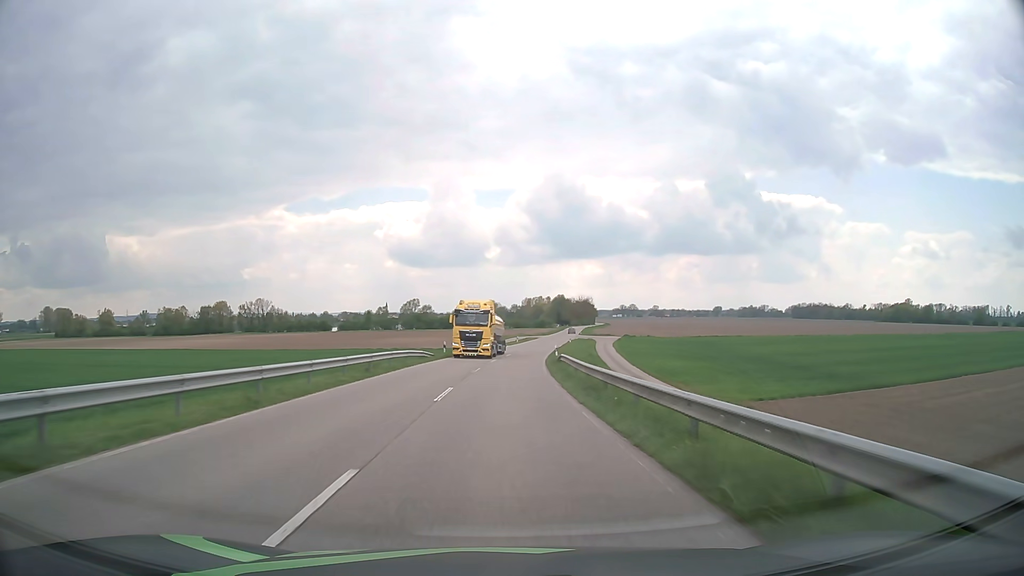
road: secondary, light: Day
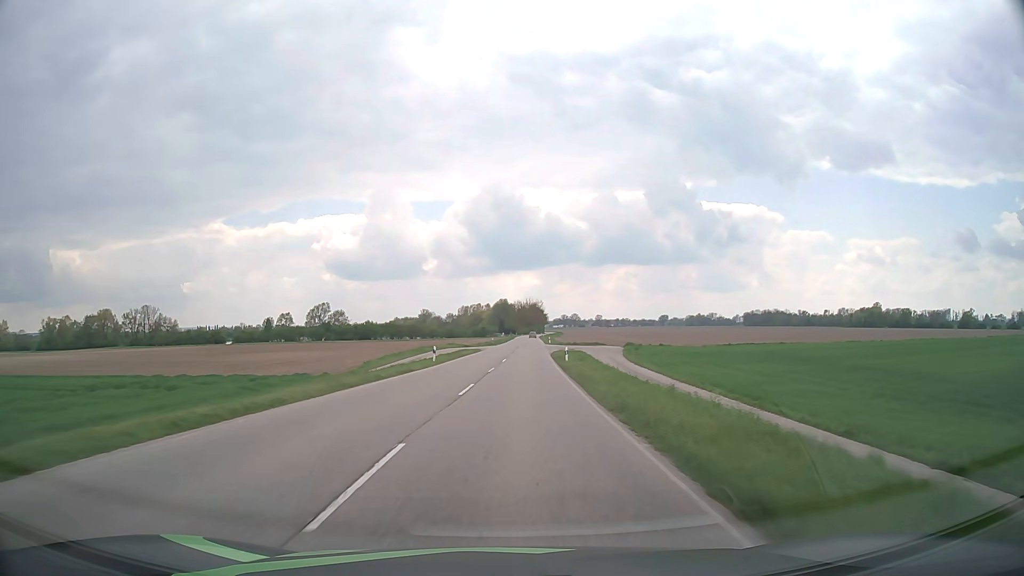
(+2.1, +59.2) m; +5°
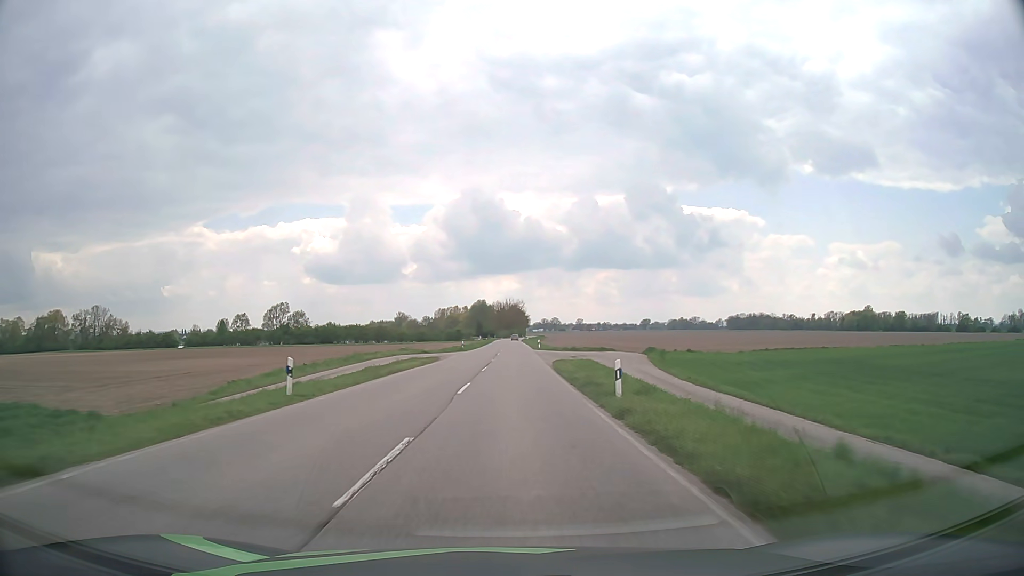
(+0.5, +23.9) m; +2°
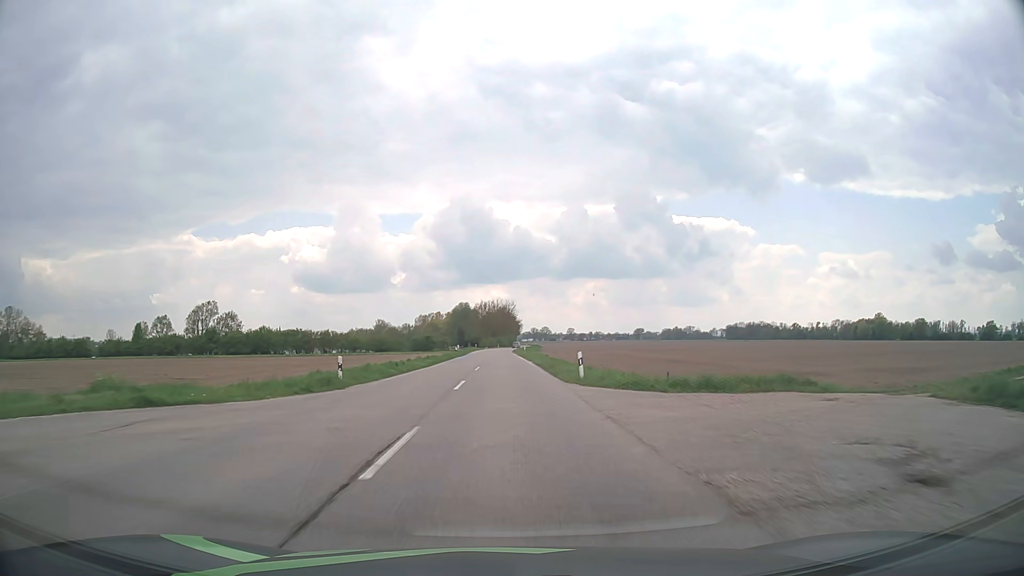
(+0.6, +47.8) m; +1°
